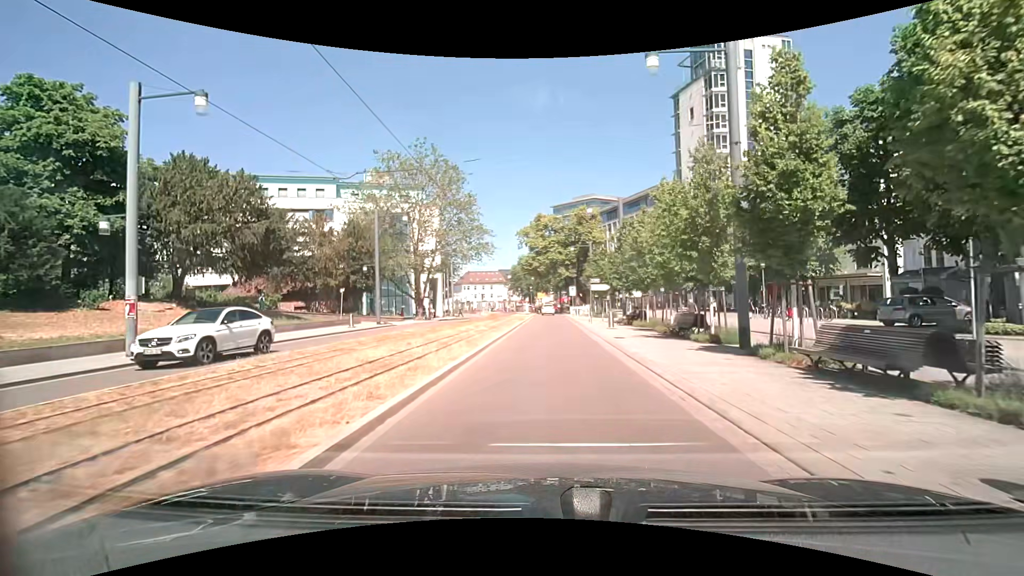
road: residential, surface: asphalt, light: Day
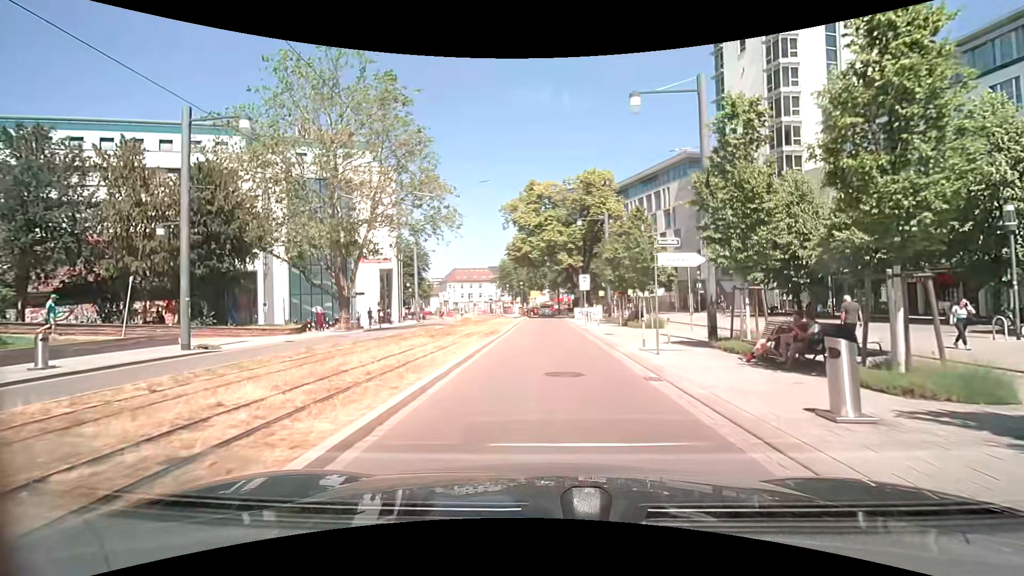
(+0.2, +21.4) m; 0°
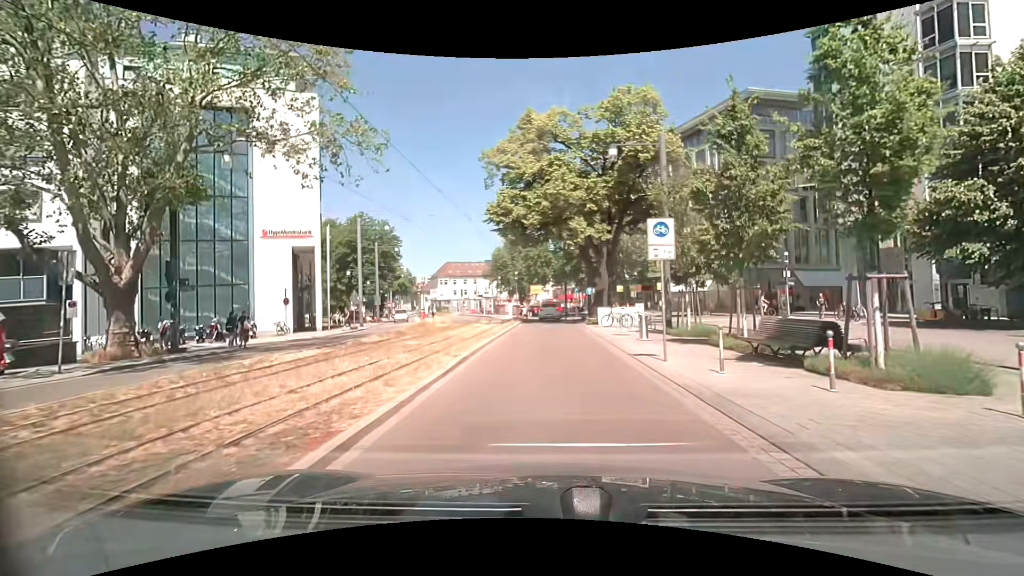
(+0.1, +20.5) m; -1°
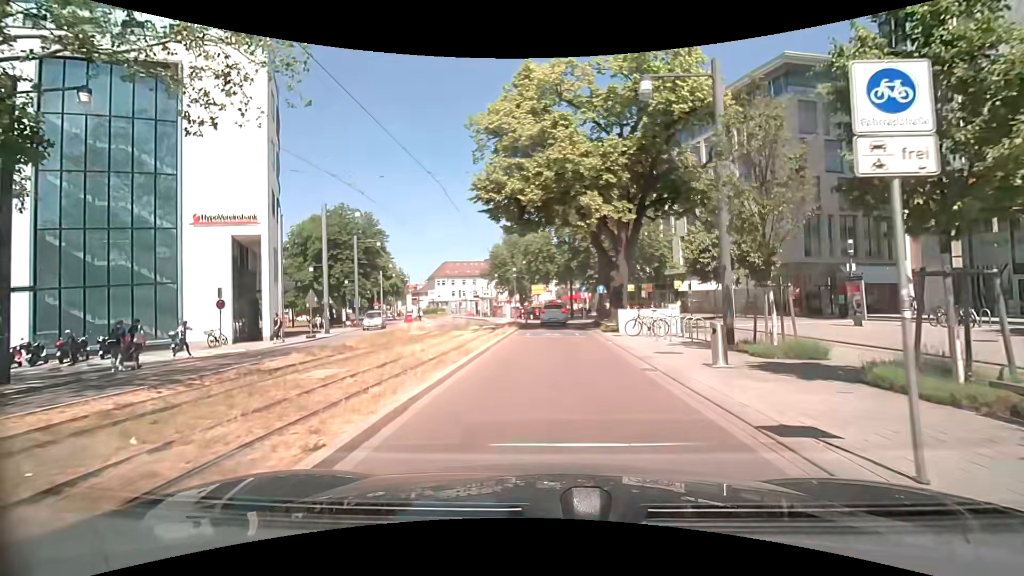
(+0.1, +7.5) m; +1°
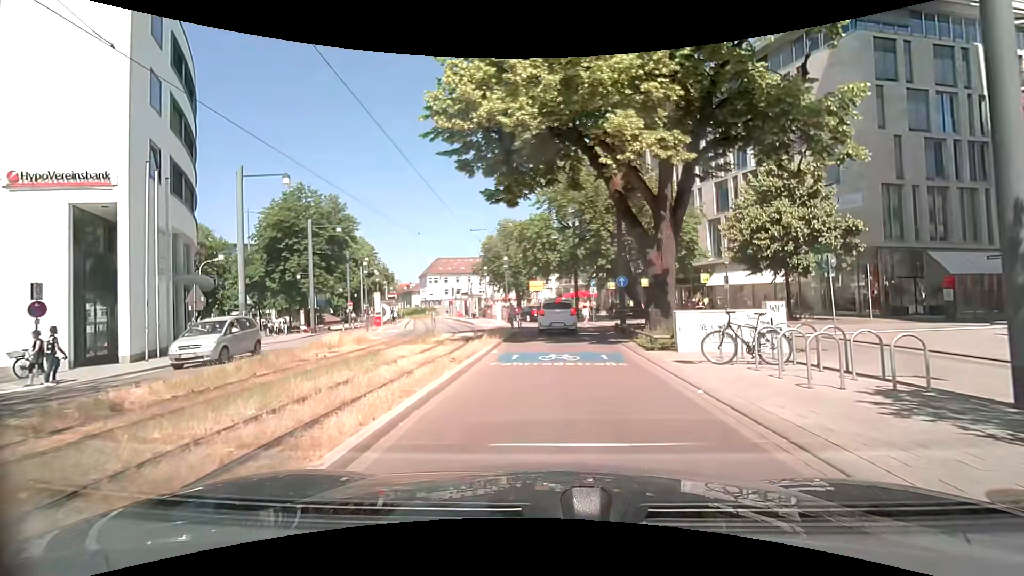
(0.0, +10.1) m; 0°
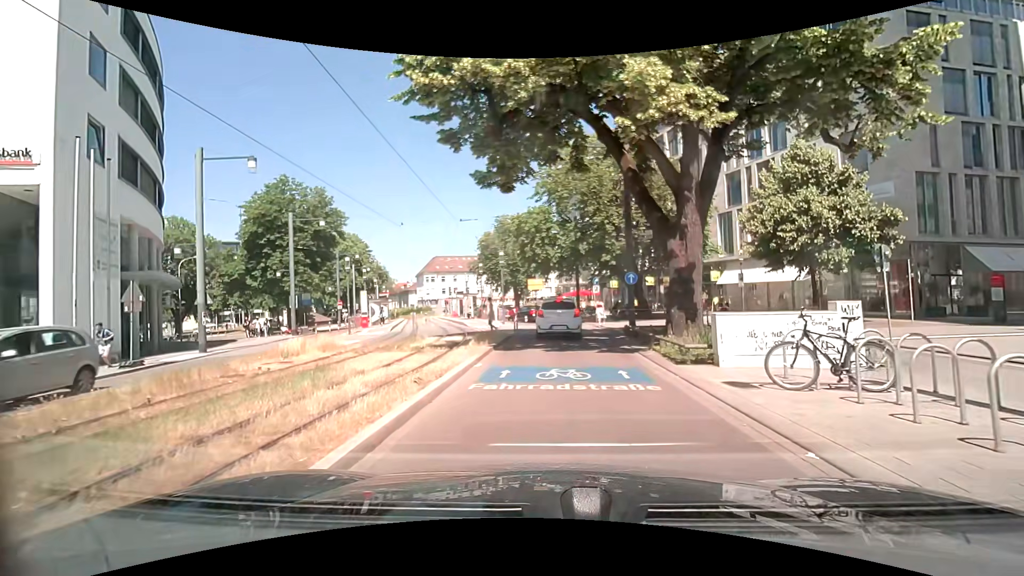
(0.0, +3.1) m; +1°
